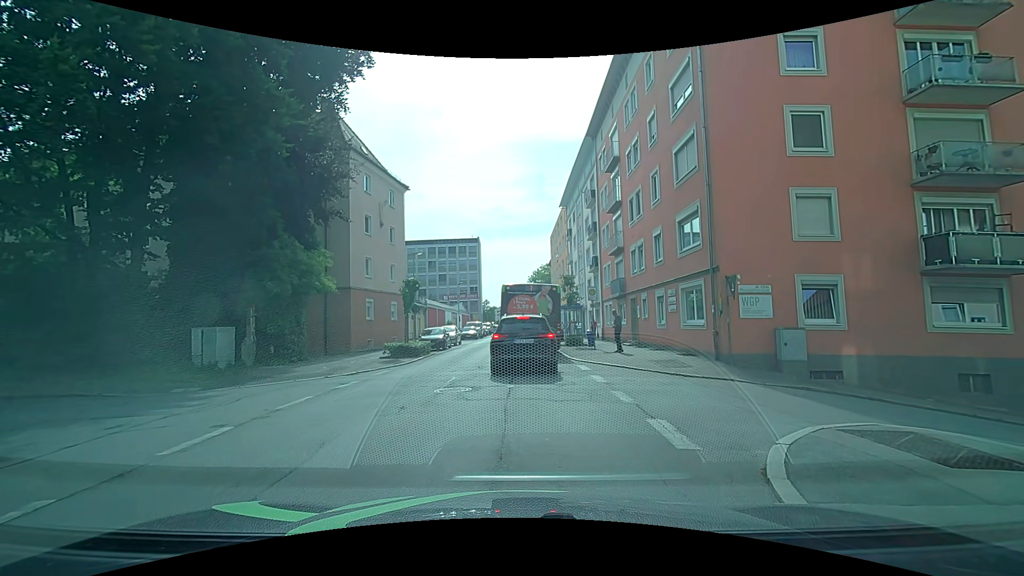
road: tertiary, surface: asphalt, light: Day
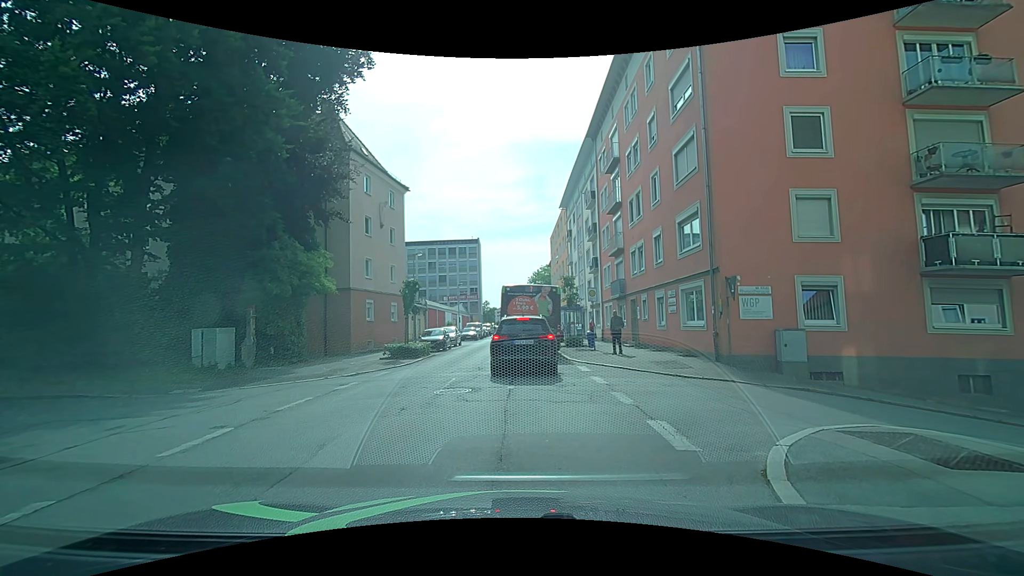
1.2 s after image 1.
(0.0, 0.0) m; 0°
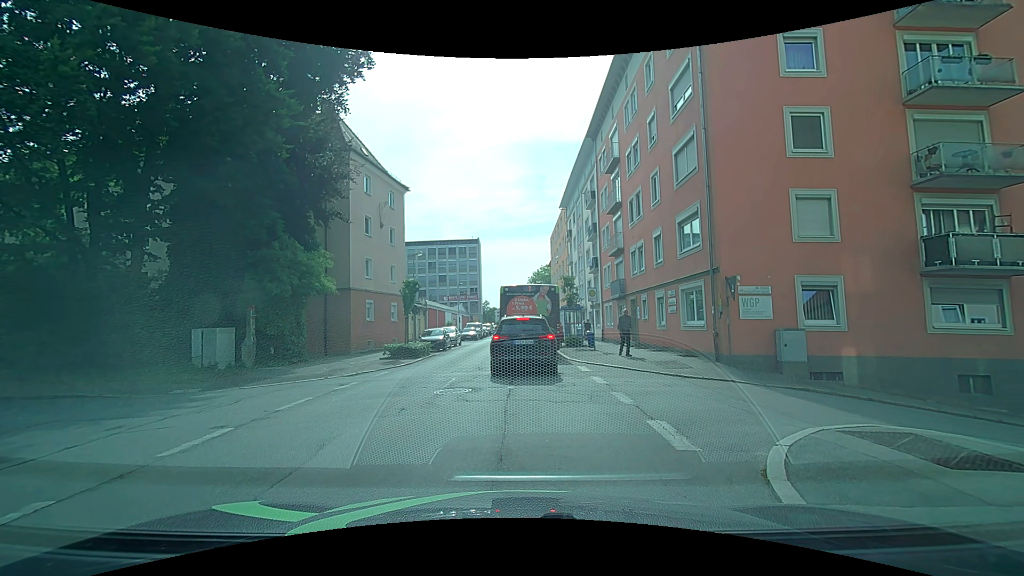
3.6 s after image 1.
(0.0, 0.0) m; 0°
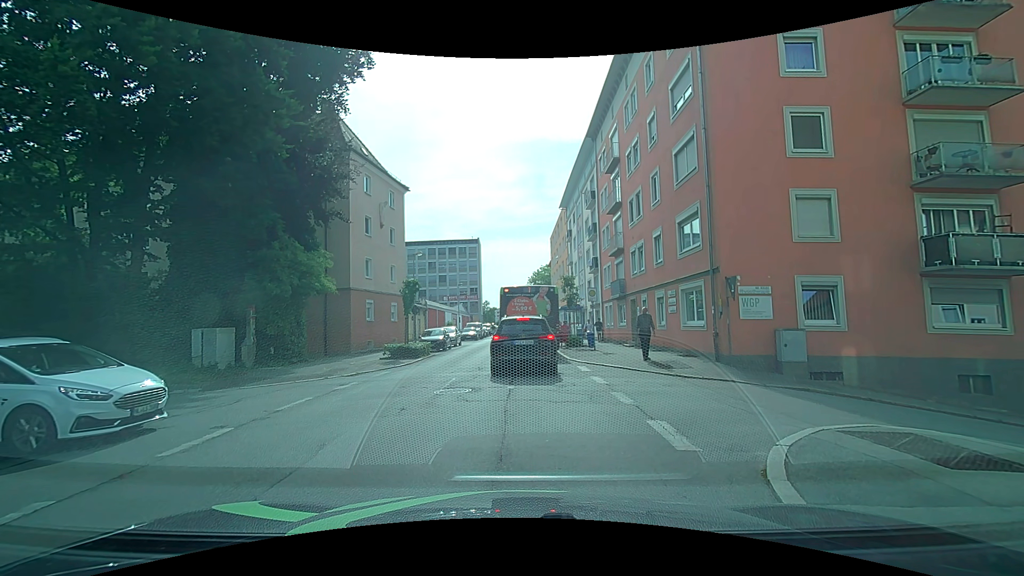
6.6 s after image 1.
(0.0, 0.0) m; 0°
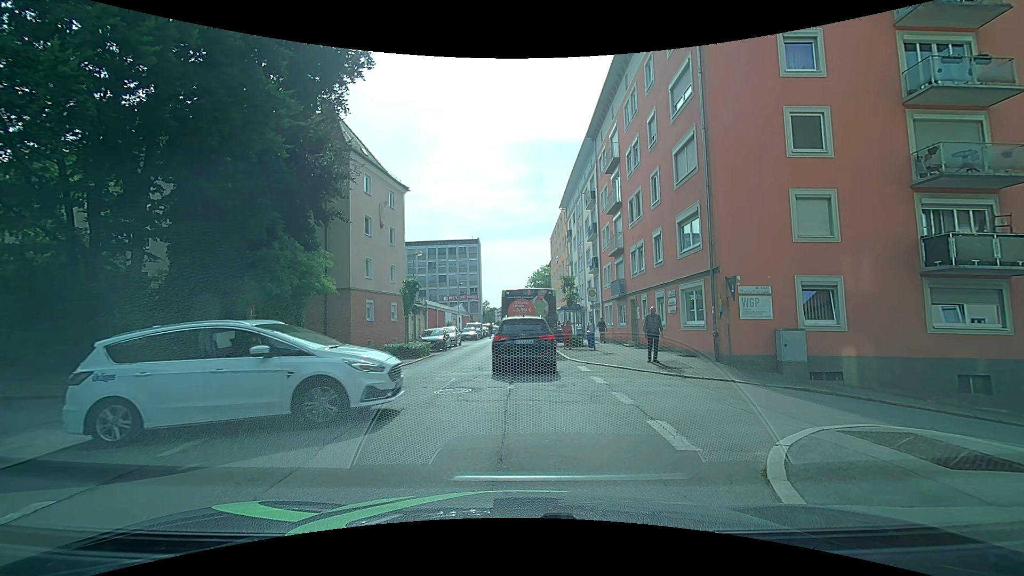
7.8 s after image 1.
(0.0, 0.0) m; 0°
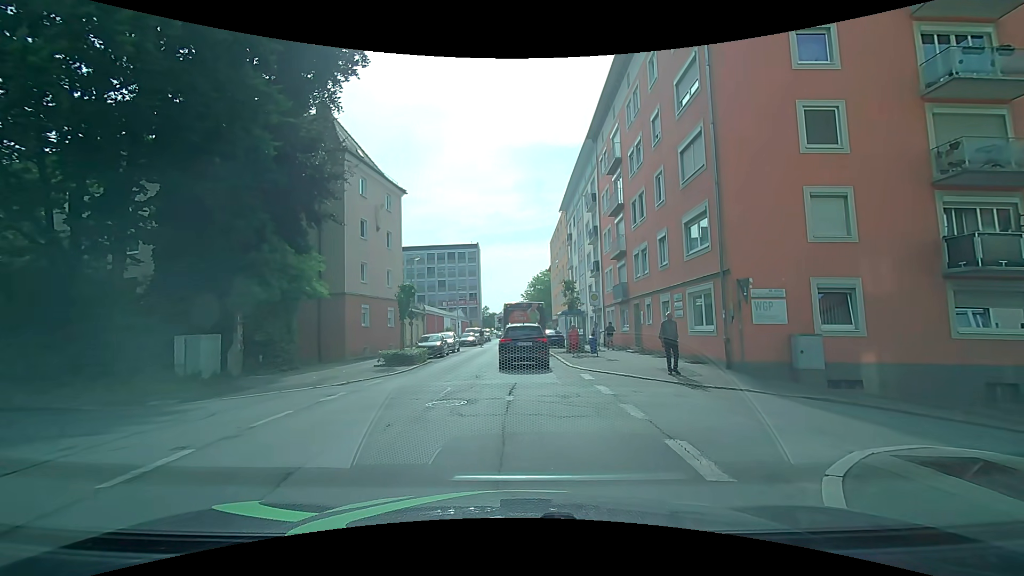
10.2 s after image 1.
(0.0, +0.9) m; 0°
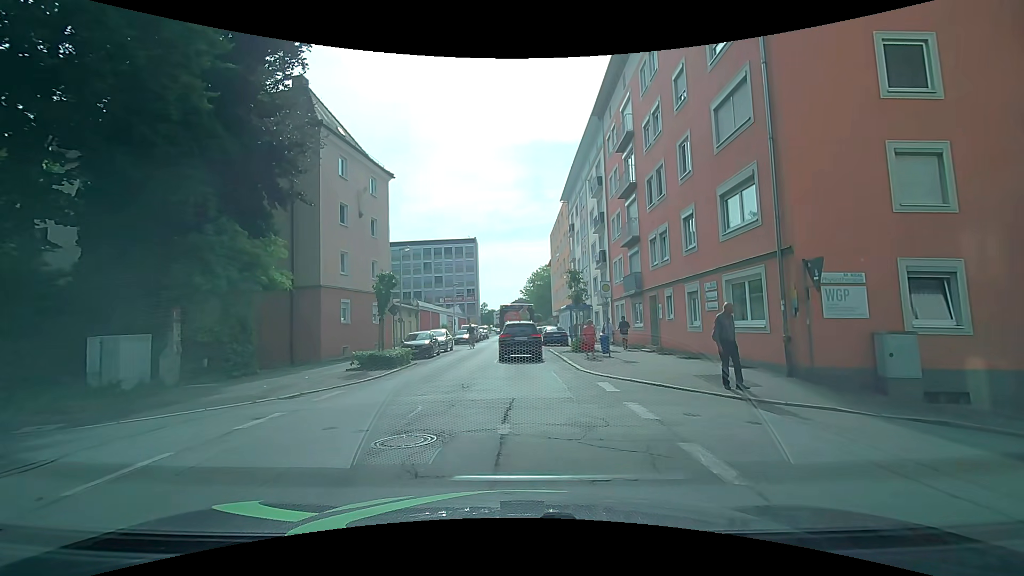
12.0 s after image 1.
(+0.1, +3.6) m; +2°
(-1, +10) (-2, +20) (-3, +30) (-3, +40) (-4, +50) (-5, +60) (-6, +70) (-7, +80) (-8, +90) (-9, +100) m
